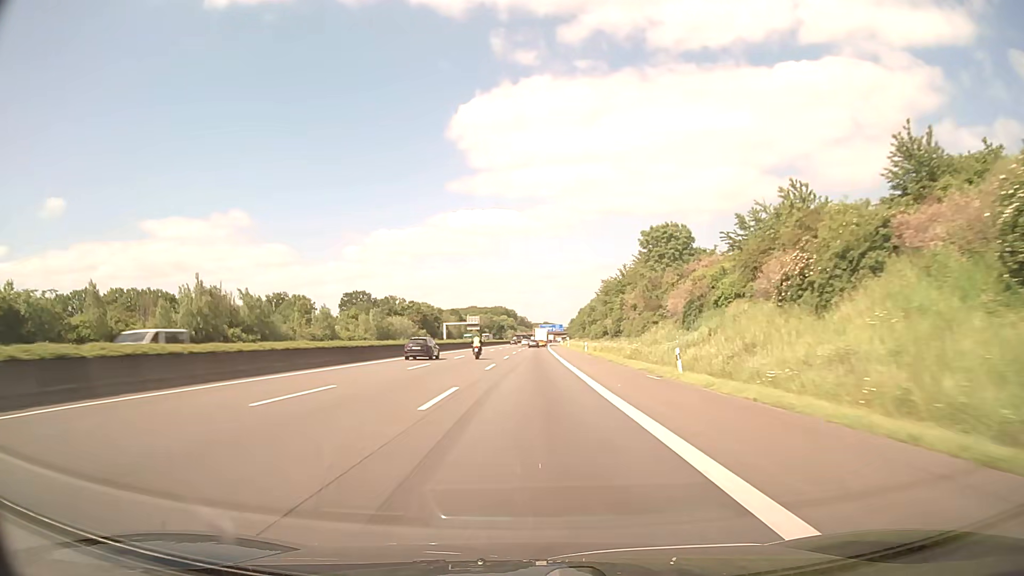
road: motorway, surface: asphalt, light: Day
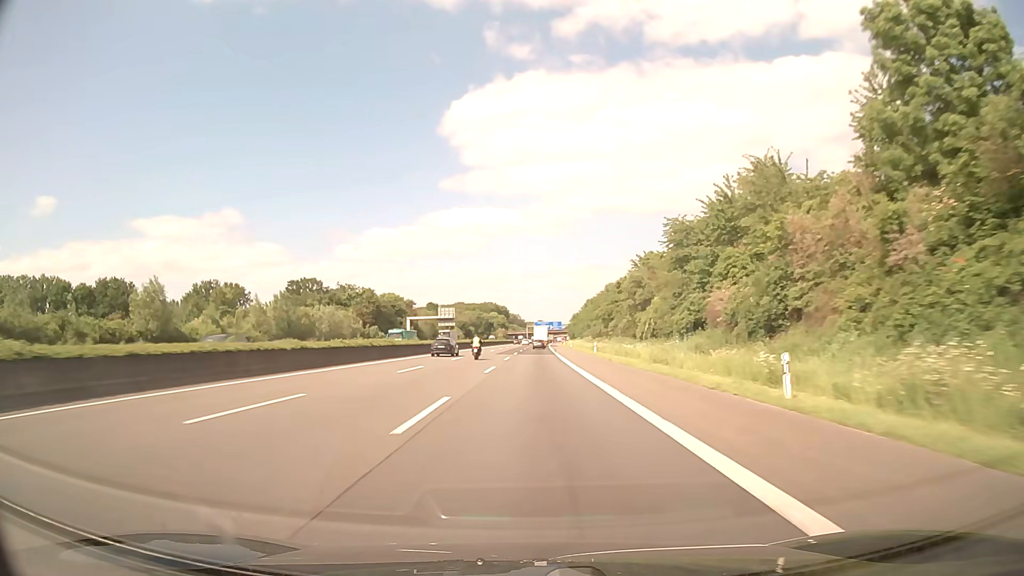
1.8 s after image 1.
(+0.3, +57.1) m; +1°
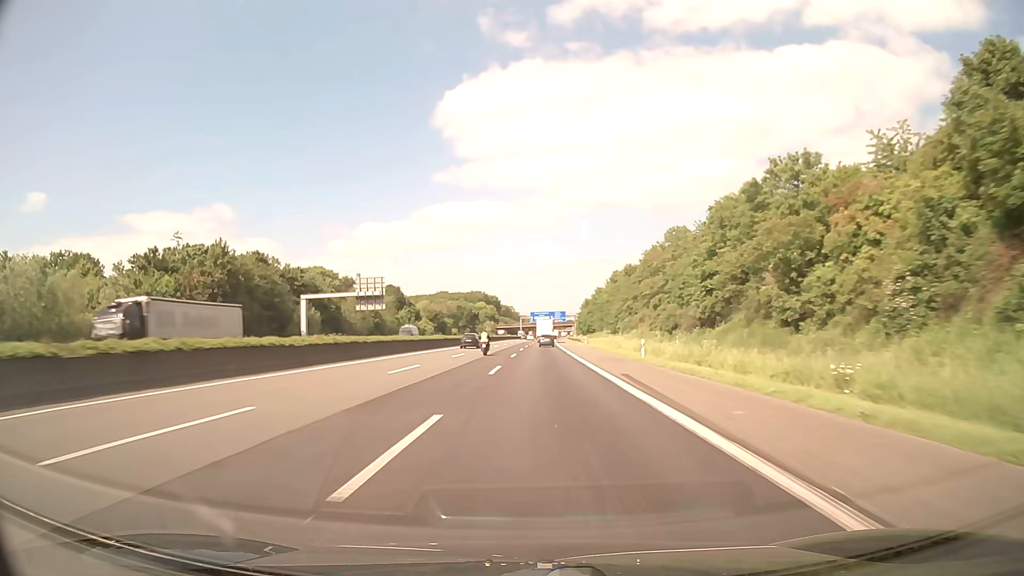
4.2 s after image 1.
(+0.6, +75.6) m; 0°
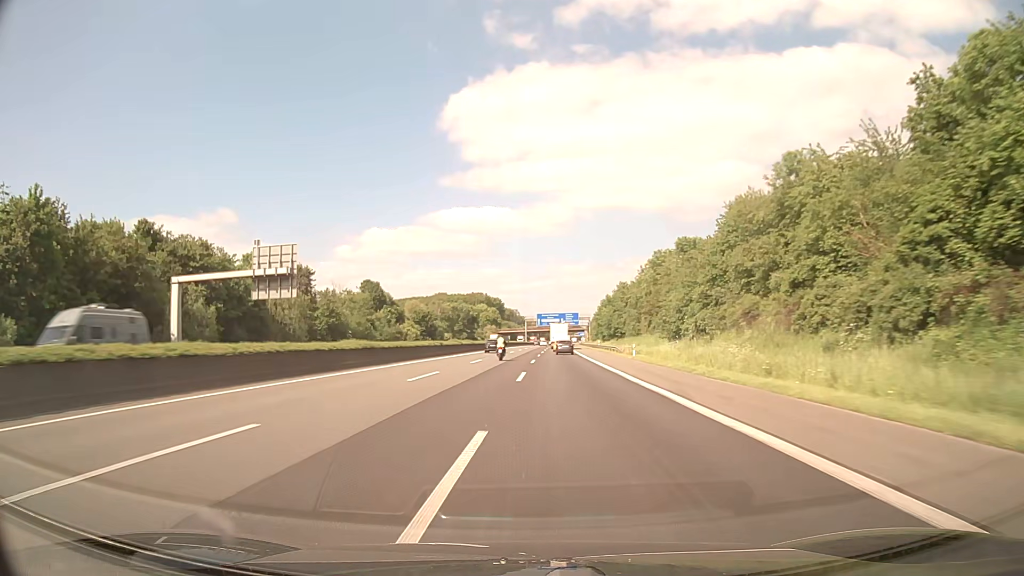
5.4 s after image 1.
(-0.2, +37.4) m; -1°
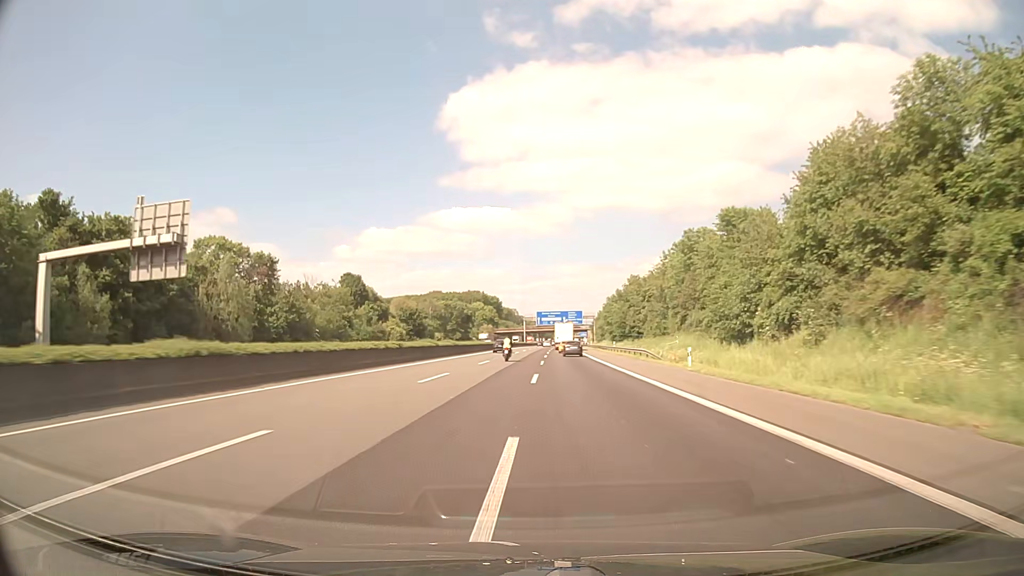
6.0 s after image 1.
(0.0, +18.8) m; 0°
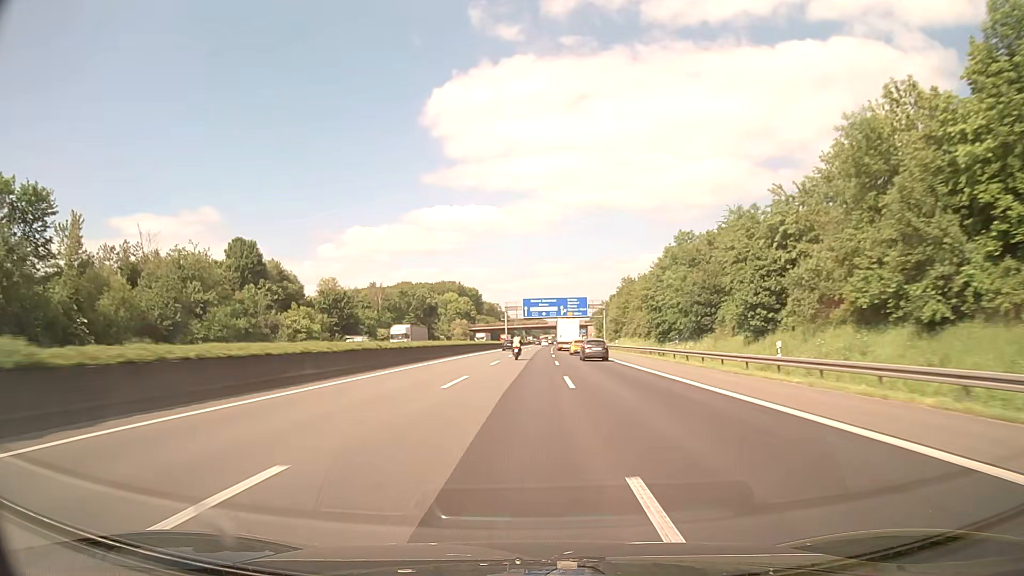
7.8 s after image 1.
(+0.5, +56.5) m; +1°
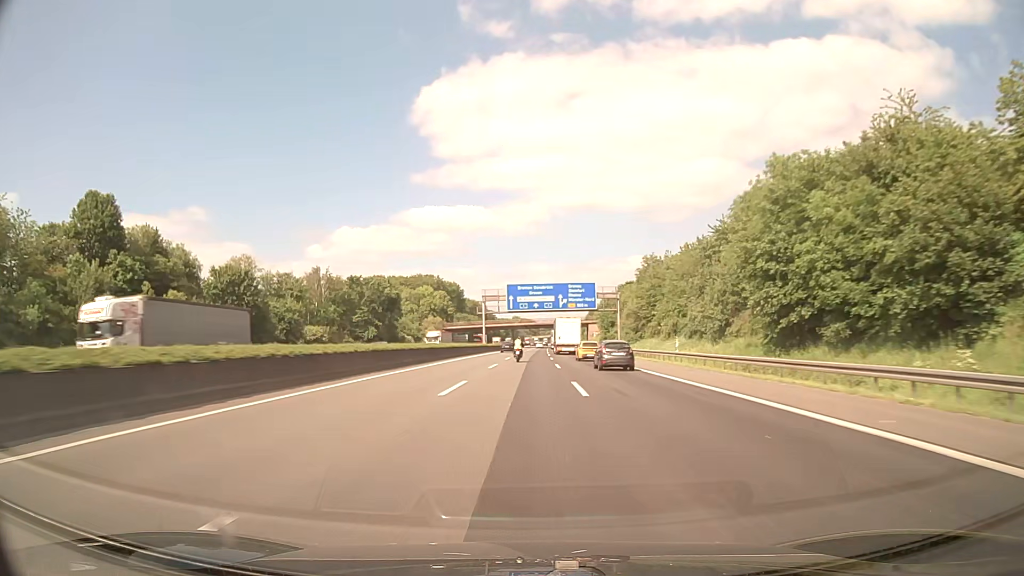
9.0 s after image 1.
(+0.4, +37.8) m; +1°
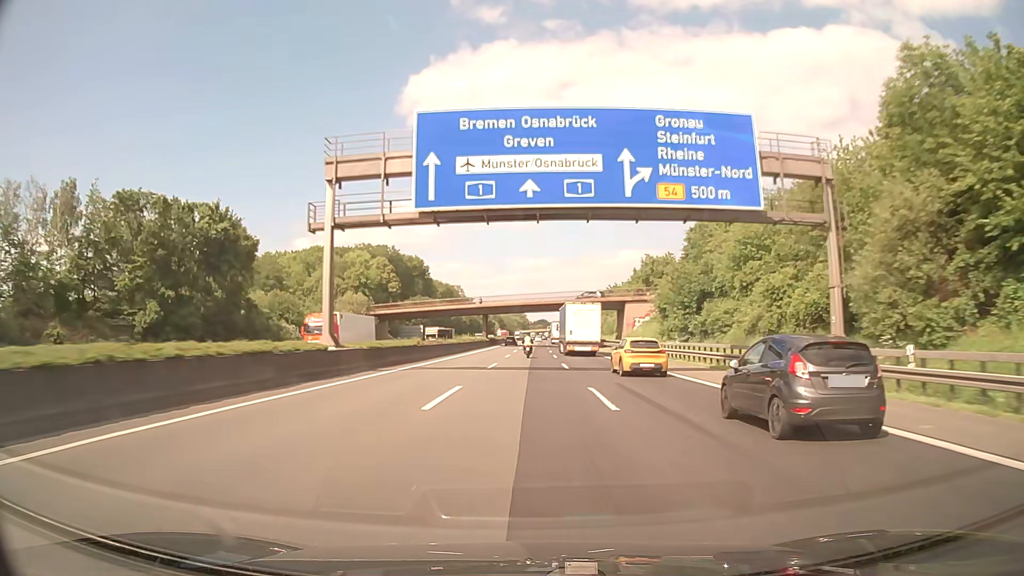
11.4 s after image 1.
(+0.6, +75.9) m; +1°
(0, +10) (0, +20) (0, +30) (0, +40) (0, +50) (0, +60) (+1, +70) (+1, +80) (+1, +90) (+1, +100) m
